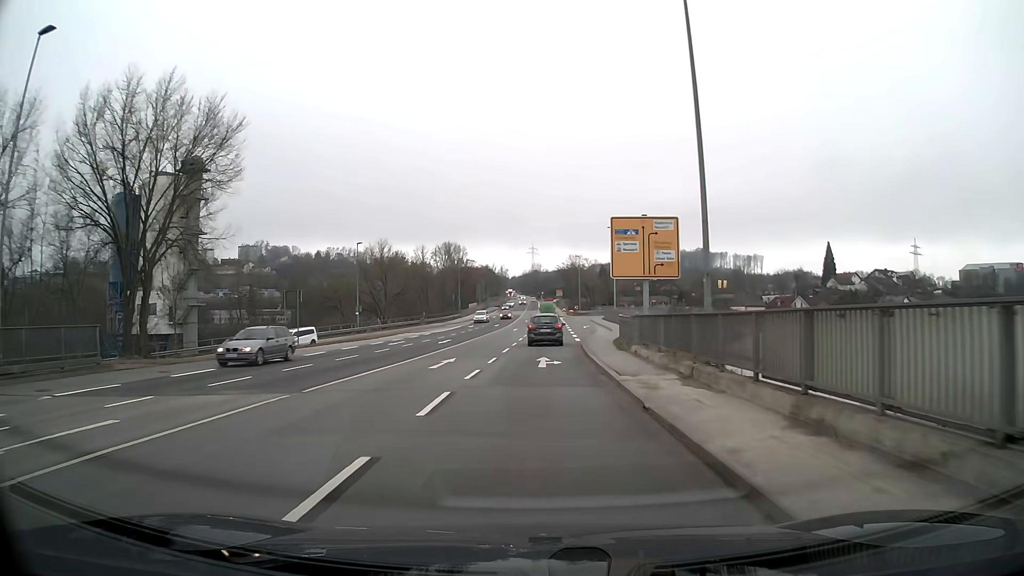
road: primary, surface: asphalt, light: Day
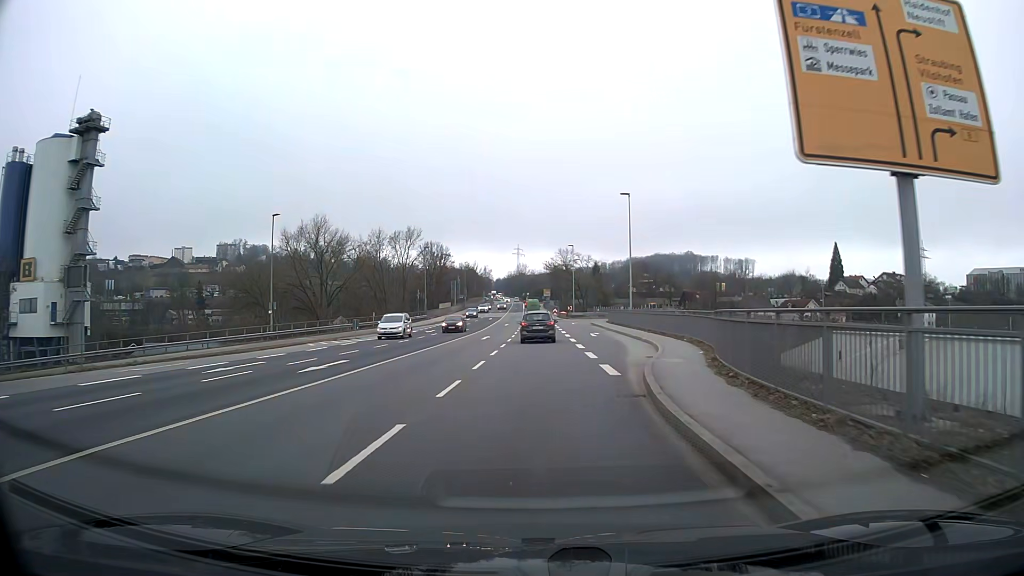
(+0.2, +22.3) m; +1°
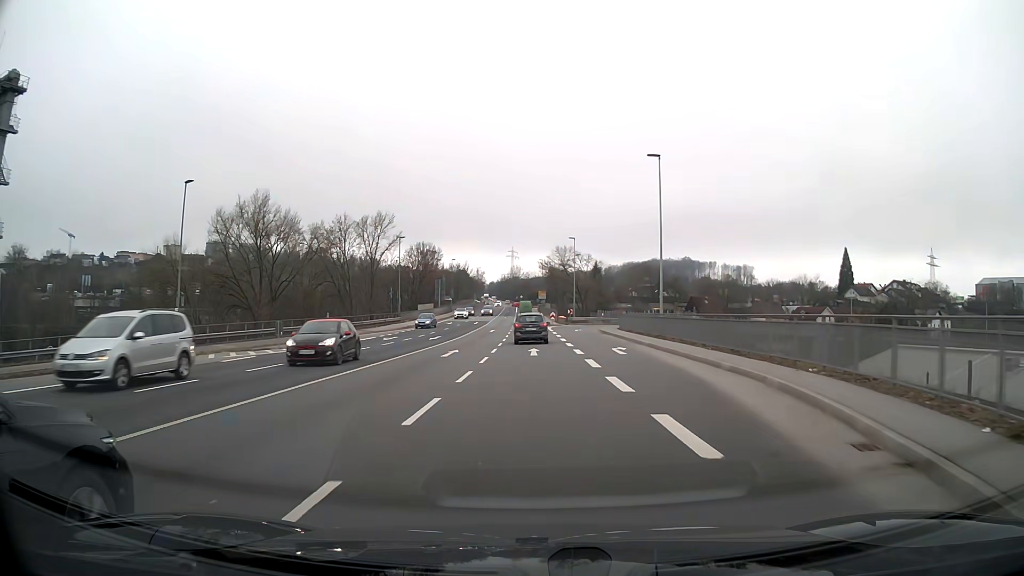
(0.0, +14.8) m; 0°
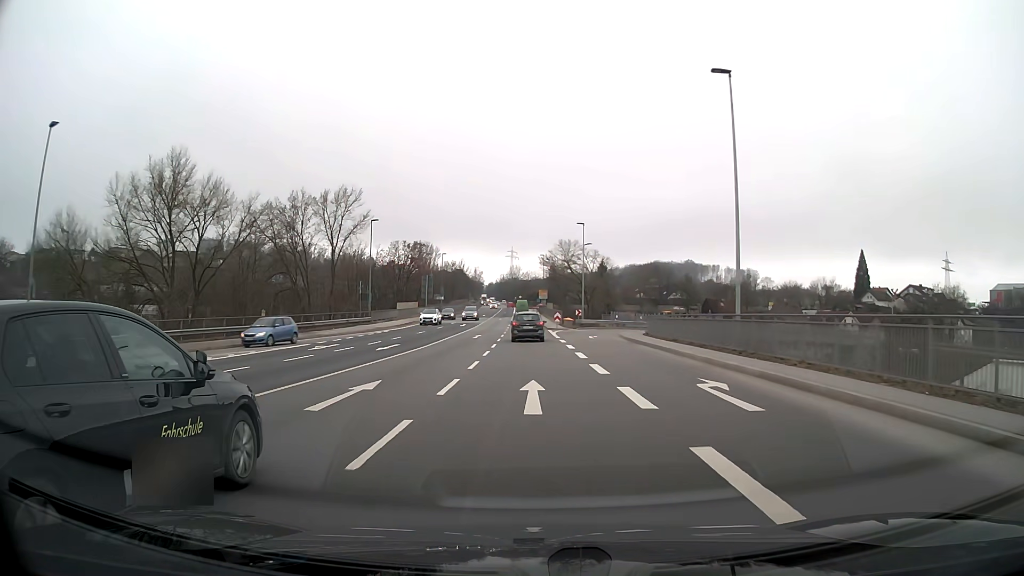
(0.0, +14.7) m; 0°
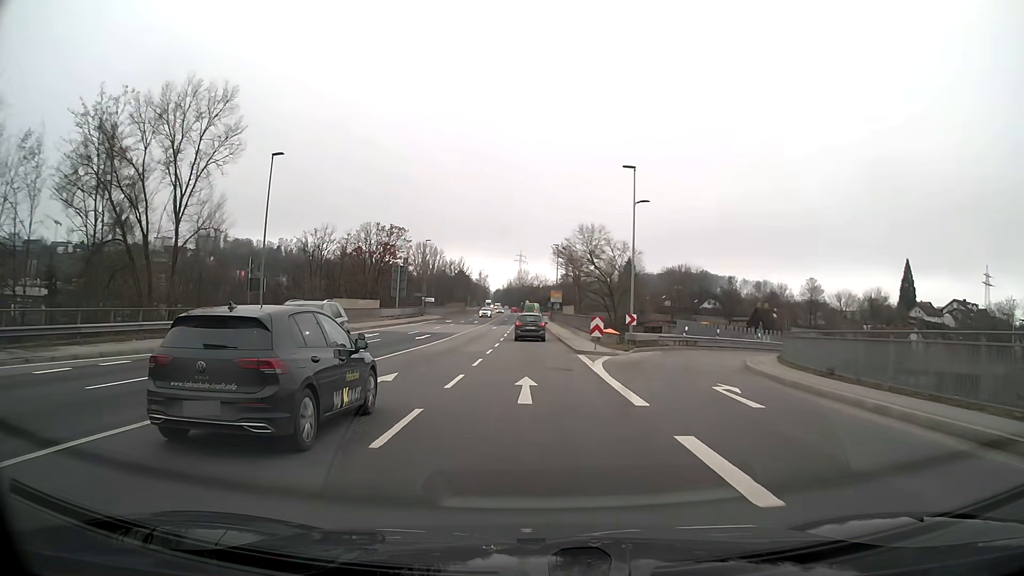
(-0.1, +29.1) m; -1°
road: primary_link
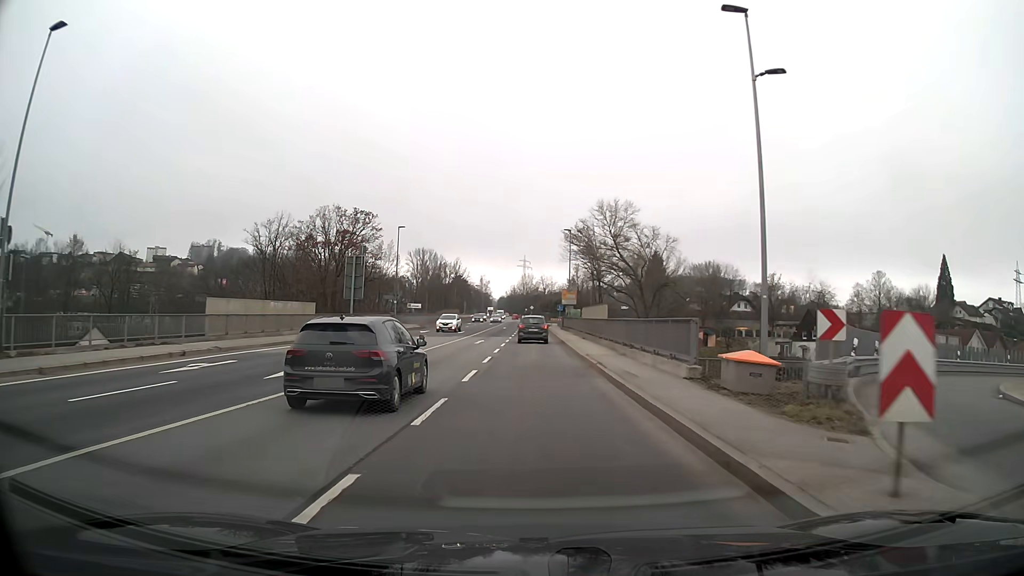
(-0.1, +22.0) m; -1°
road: primary
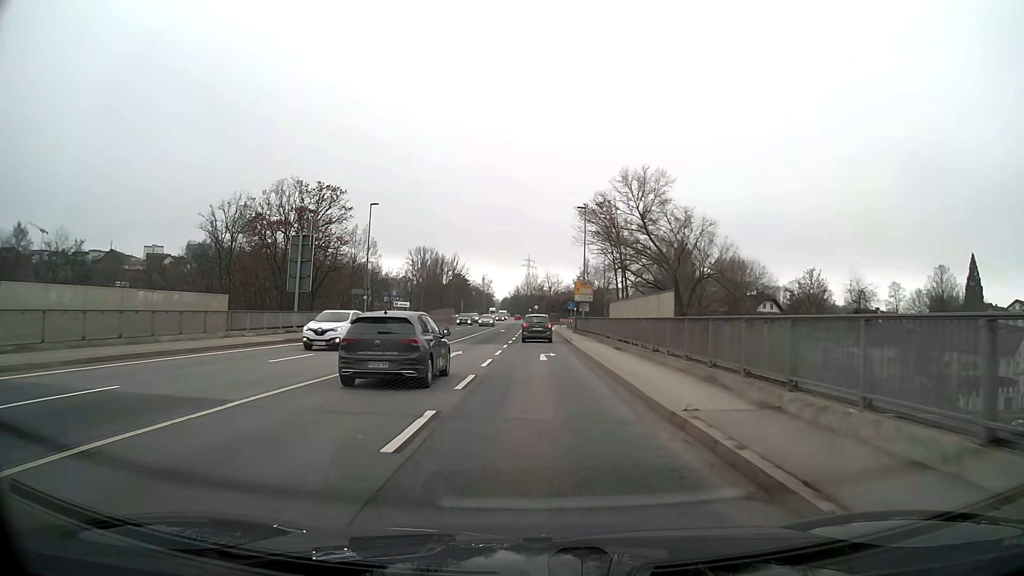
(-0.1, +14.9) m; 0°
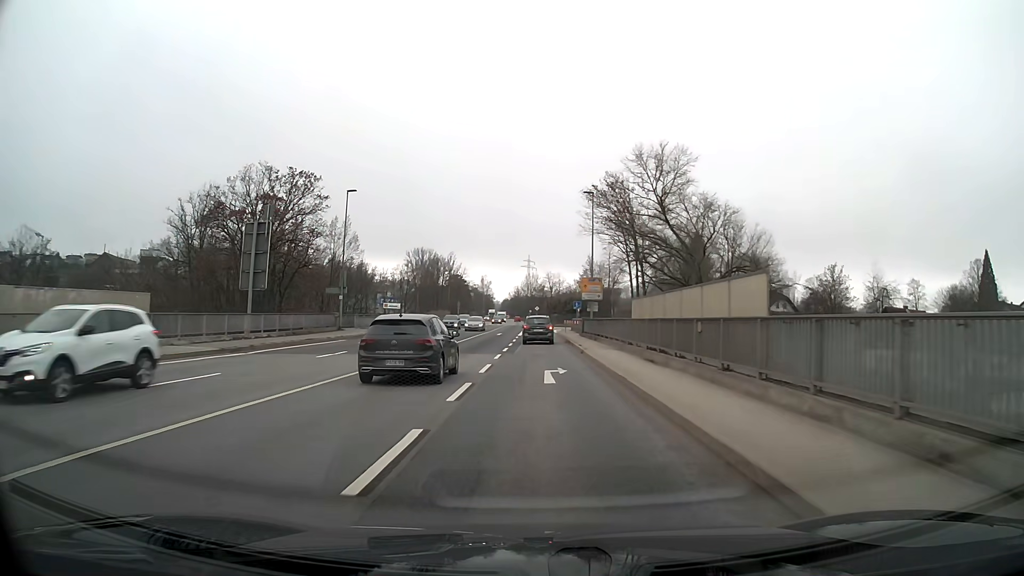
(0.0, +7.6) m; 0°
(0, +10) (0, +20) (-1, +30) (-1, +40) (-2, +50) (-3, +60) (-3, +70) (-3, +80) (-3, +90) (-3, +100) m
